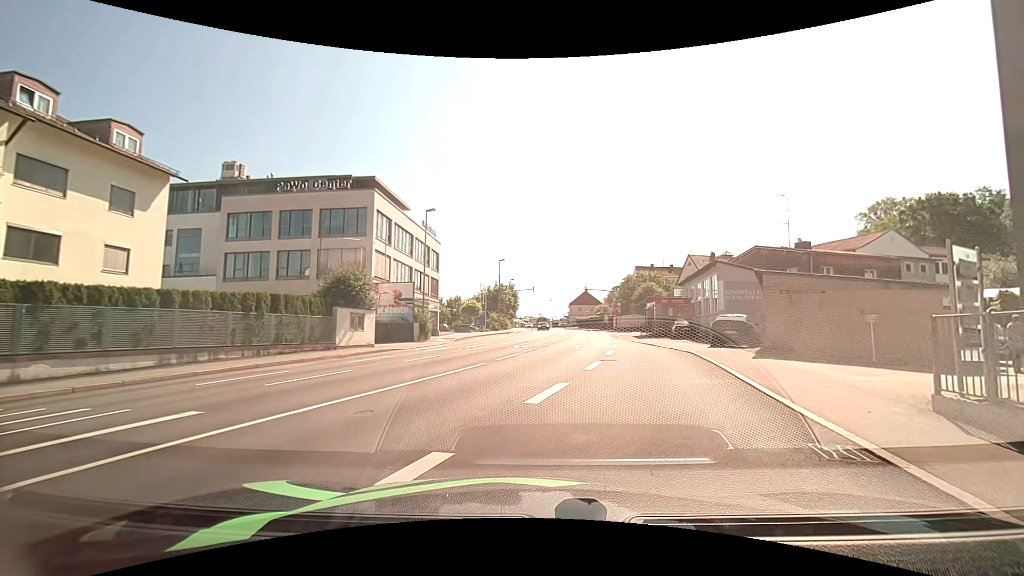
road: tertiary_link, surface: asphalt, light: Day
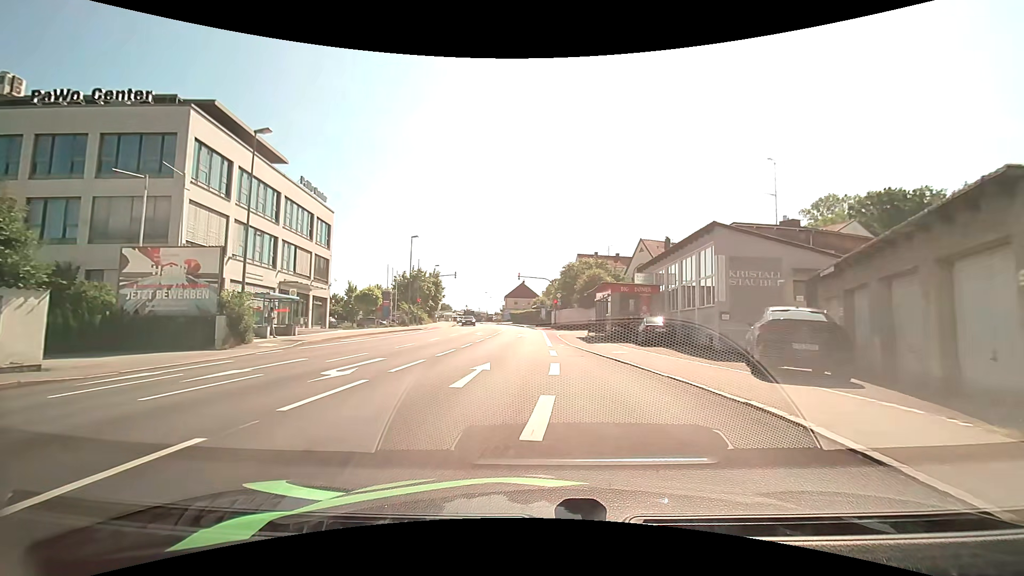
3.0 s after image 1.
(+2.0, +14.6) m; +7°
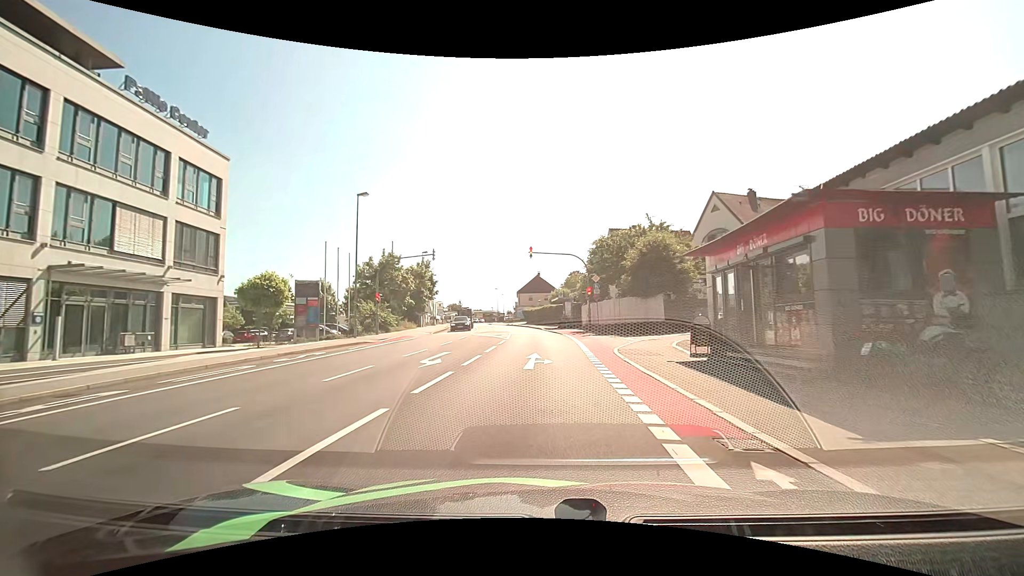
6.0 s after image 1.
(-0.5, +21.3) m; -1°
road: tertiary
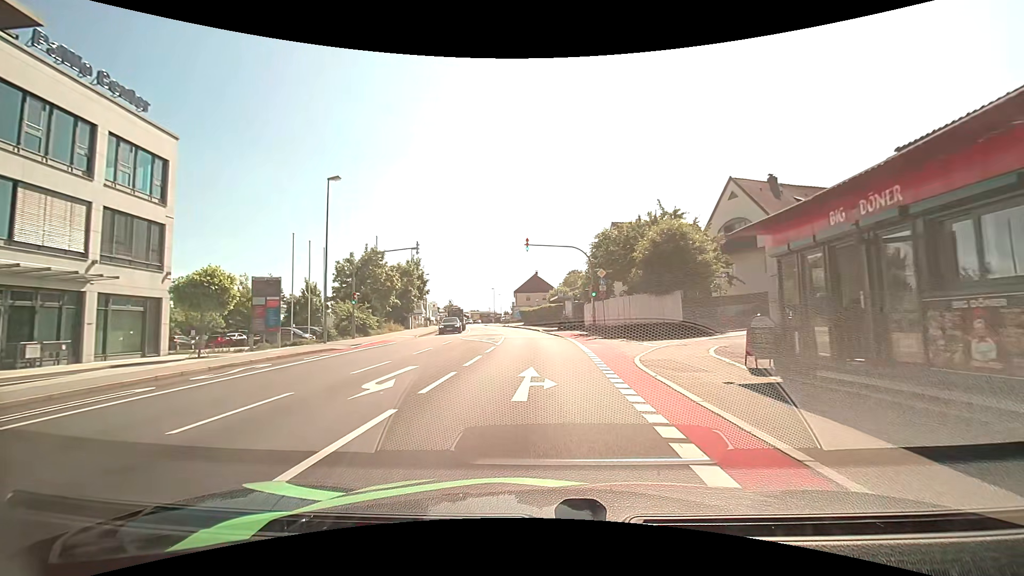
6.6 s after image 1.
(0.0, +4.4) m; 0°
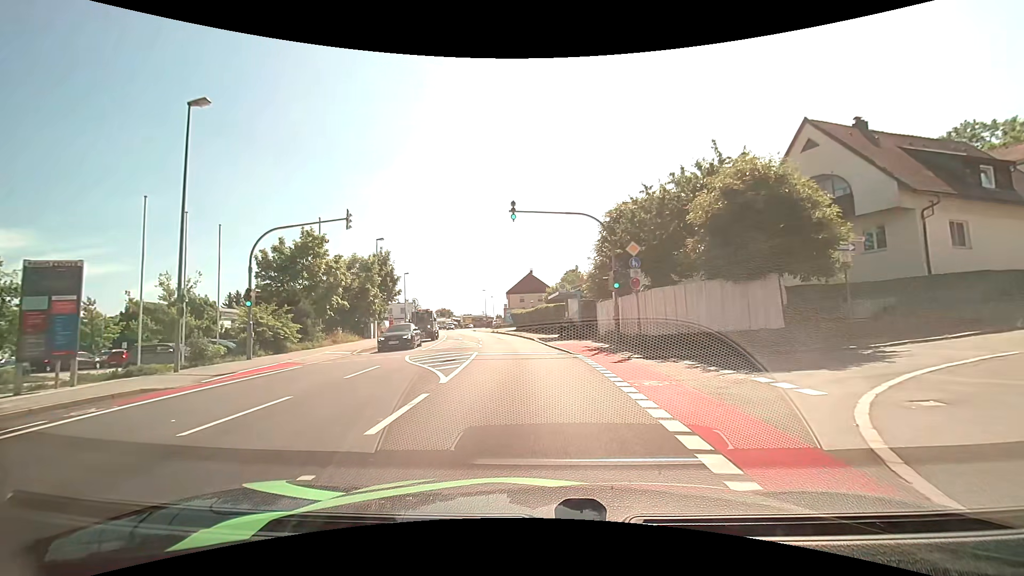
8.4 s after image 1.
(0.0, +11.7) m; 0°
(0, +10) (-1, +20) (-2, +30) (-3, +40) (-5, +50) (-7, +60) (-9, +69) (-11, +79) (-13, +89) (-14, +99) m
